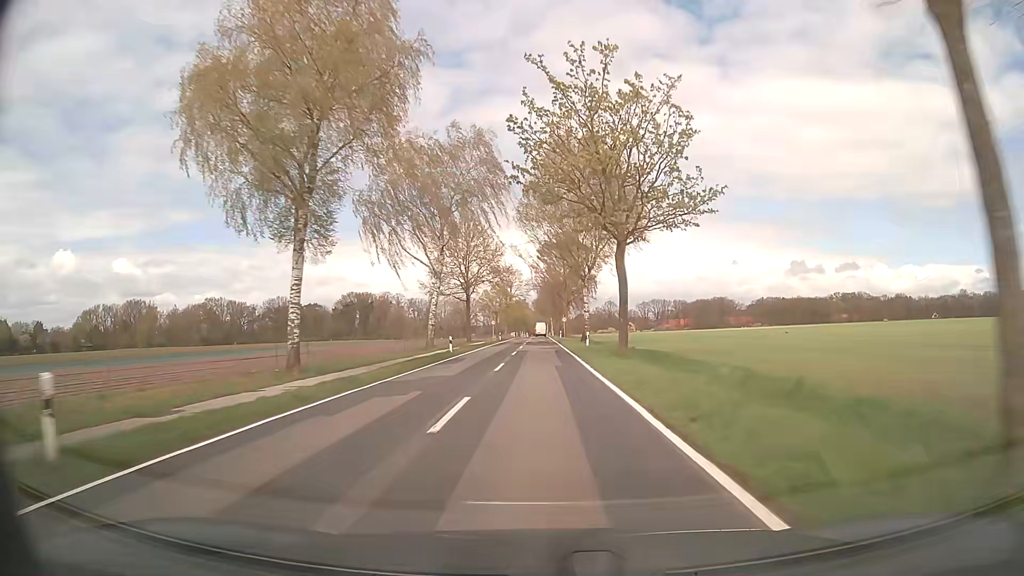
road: secondary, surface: asphalt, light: Day
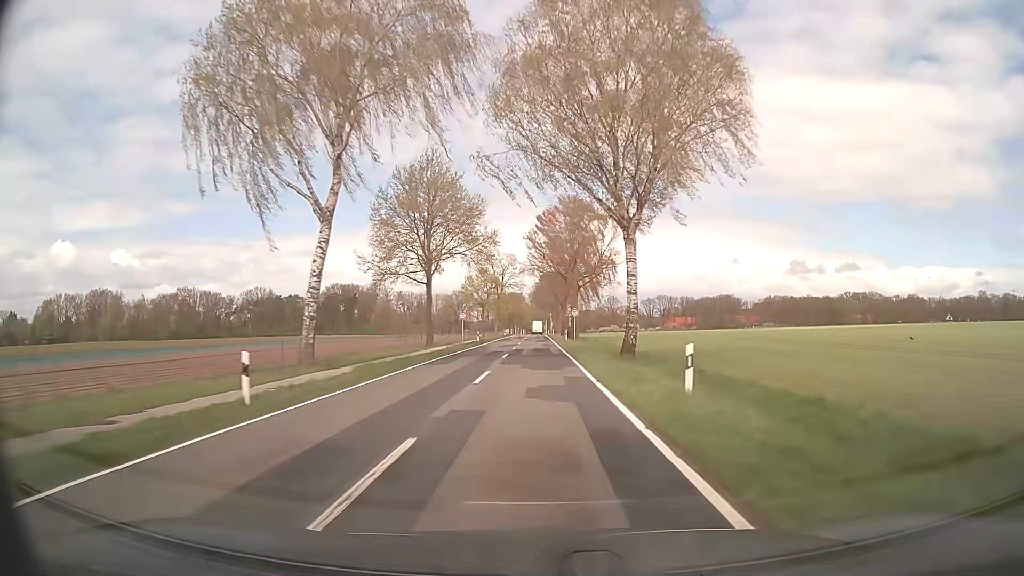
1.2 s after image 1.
(+0.1, +28.7) m; 0°
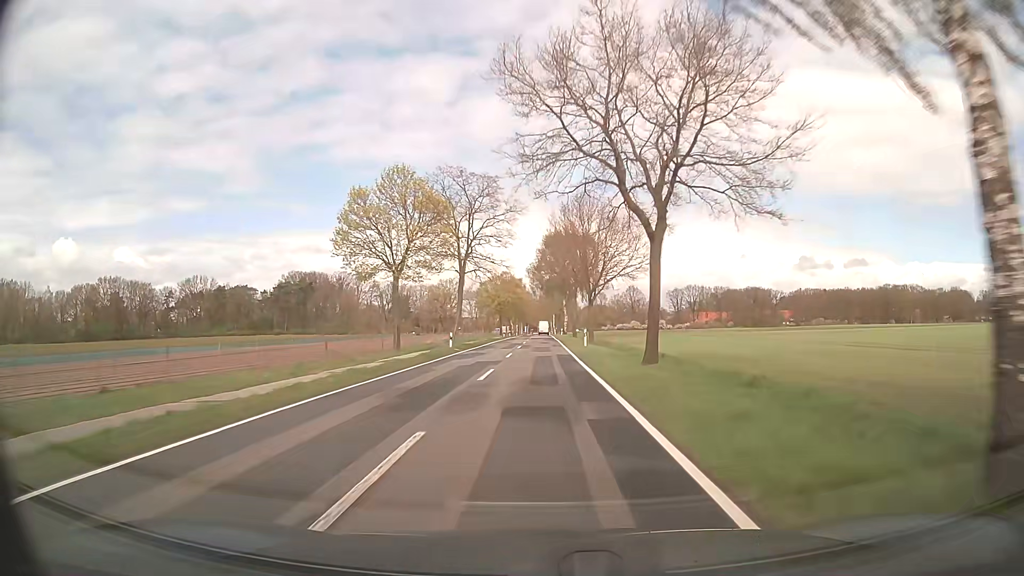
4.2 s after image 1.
(-0.5, +72.0) m; -1°
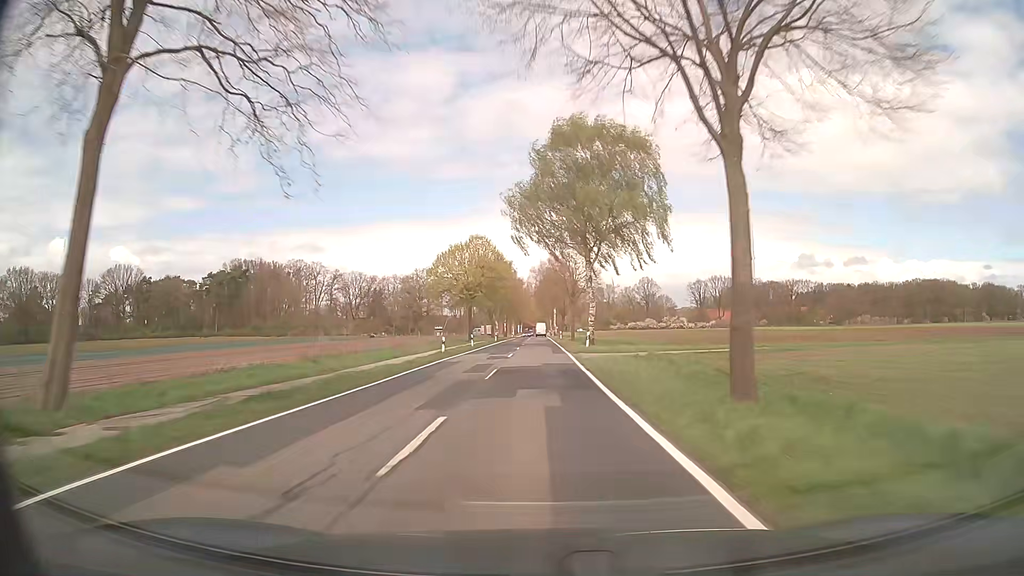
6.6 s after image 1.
(+0.1, +57.6) m; 0°
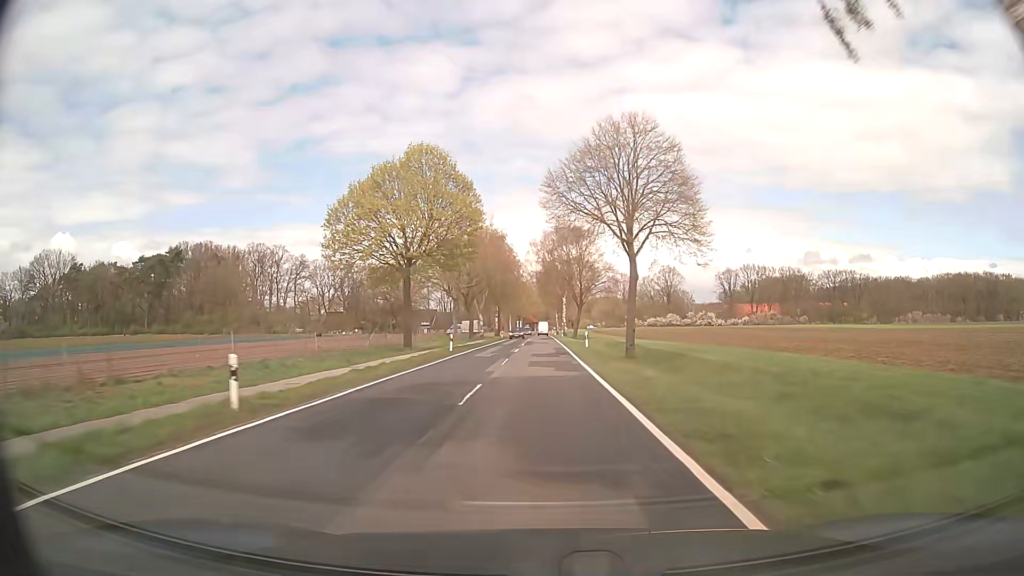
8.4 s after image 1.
(-0.1, +43.2) m; 0°
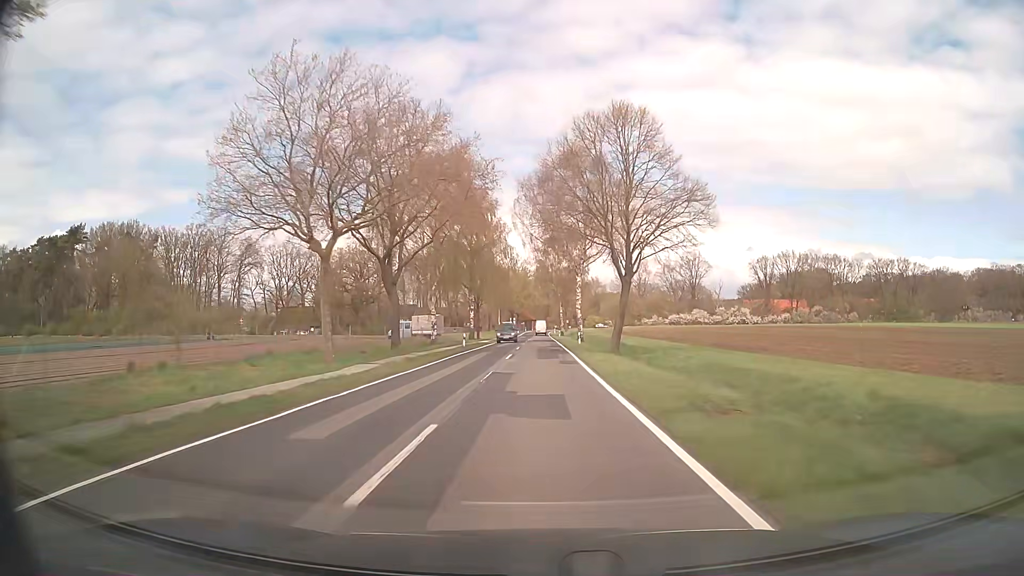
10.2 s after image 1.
(+0.1, +43.3) m; 0°
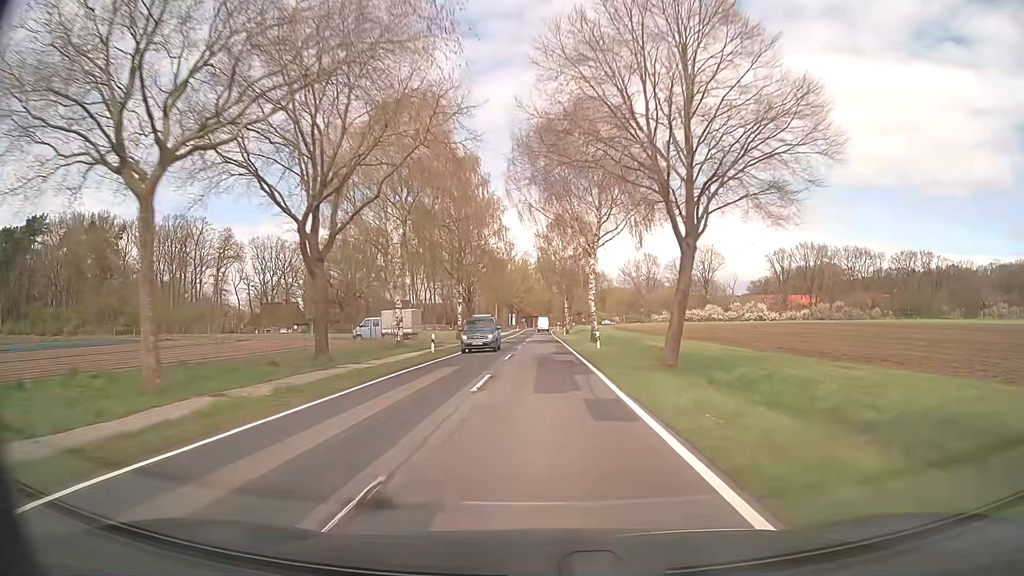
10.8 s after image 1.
(0.0, +14.3) m; 0°
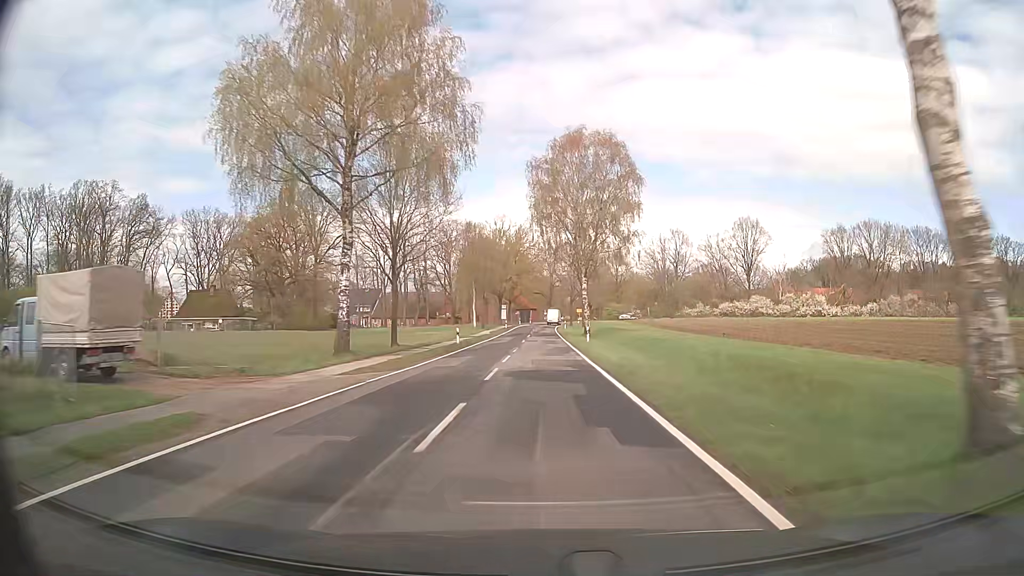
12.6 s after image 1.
(-0.1, +41.6) m; 0°
(0, +10) (0, +20) (0, +30) (0, +40) (0, +50) (0, +60) (0, +70) (0, +80) (+1, +90) (+1, +100) m
